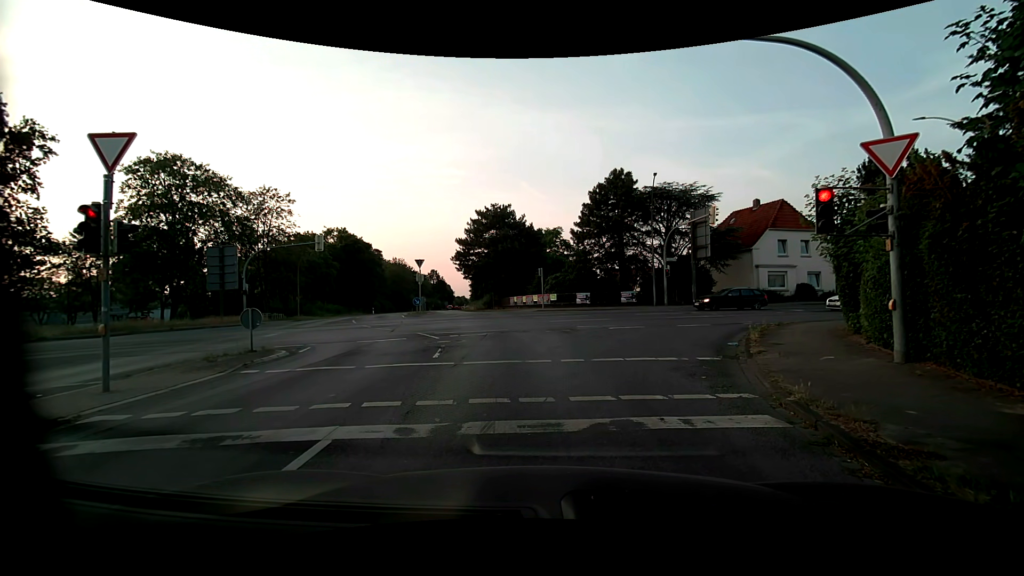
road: primary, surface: asphalt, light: Day
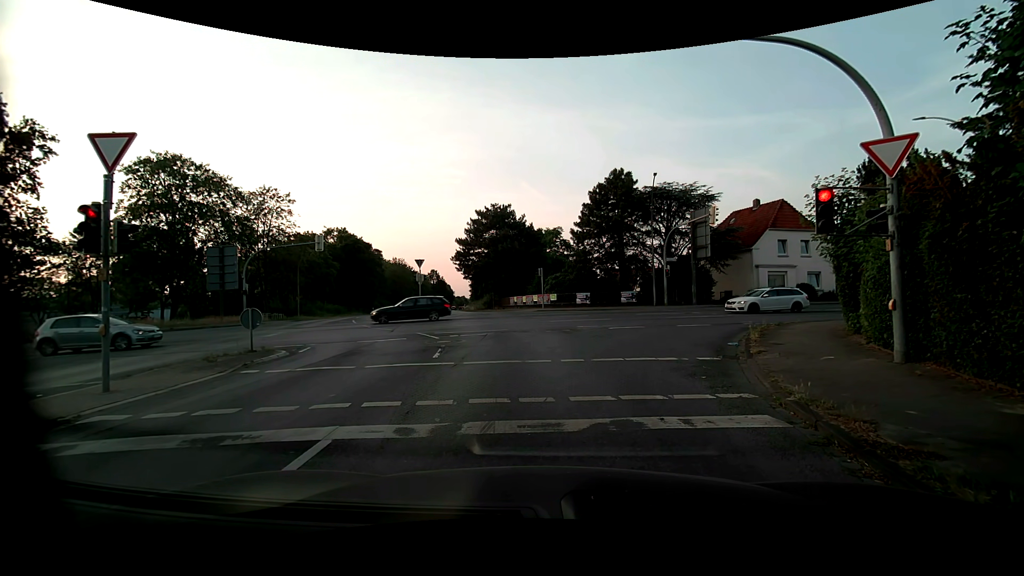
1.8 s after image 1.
(0.0, 0.0) m; 0°
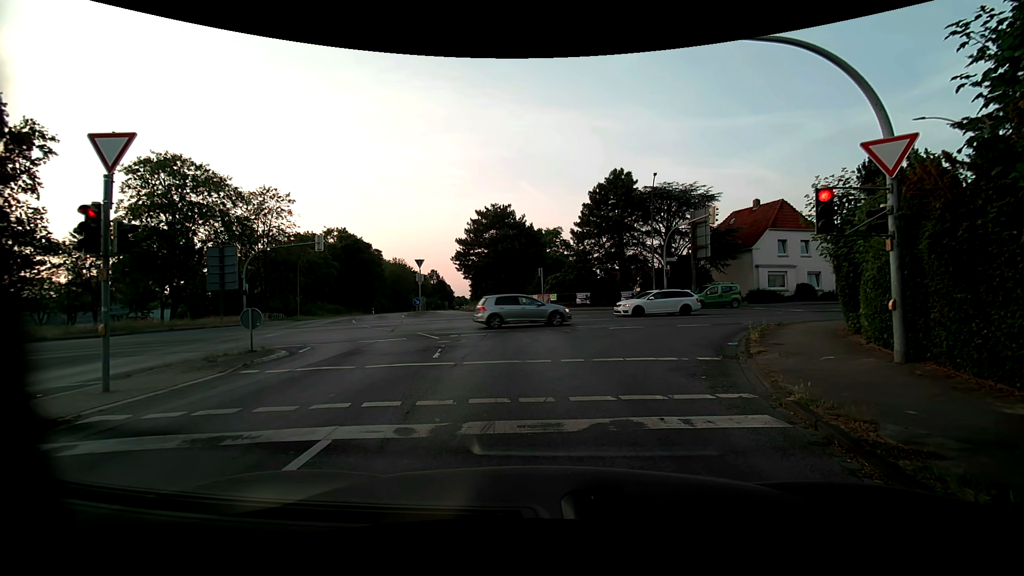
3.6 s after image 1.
(0.0, 0.0) m; 0°
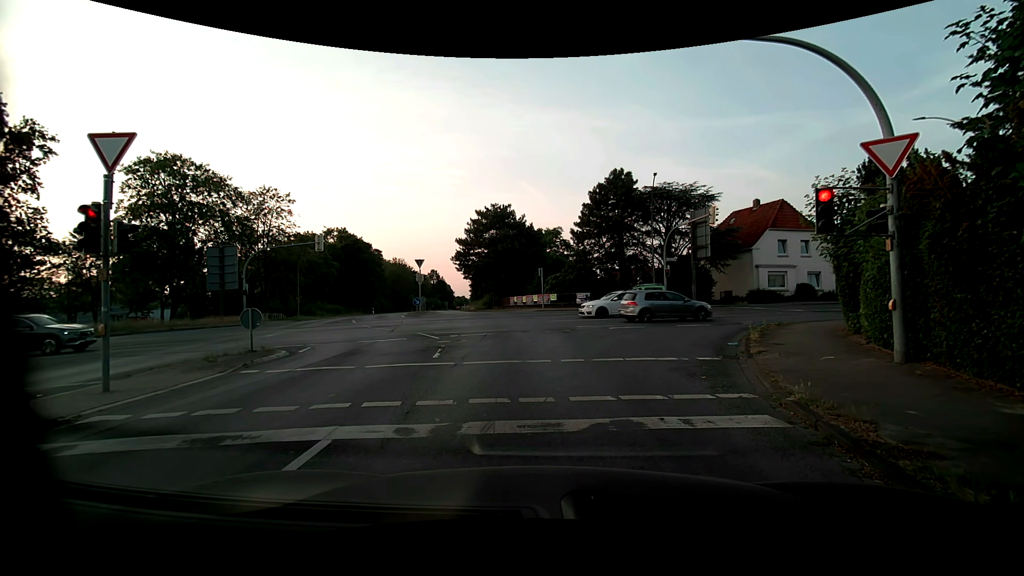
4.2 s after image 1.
(0.0, 0.0) m; 0°
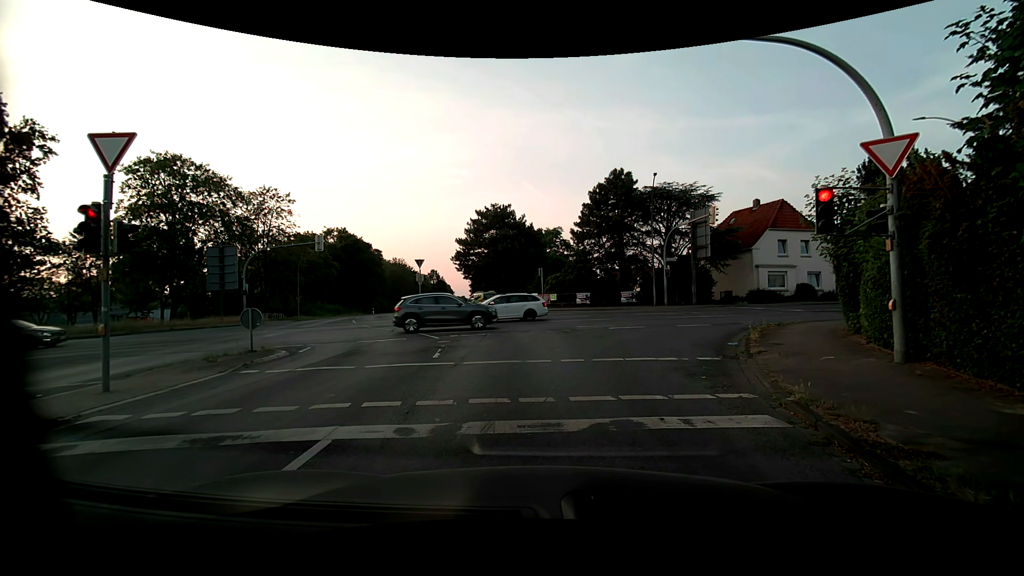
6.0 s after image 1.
(0.0, 0.0) m; 0°
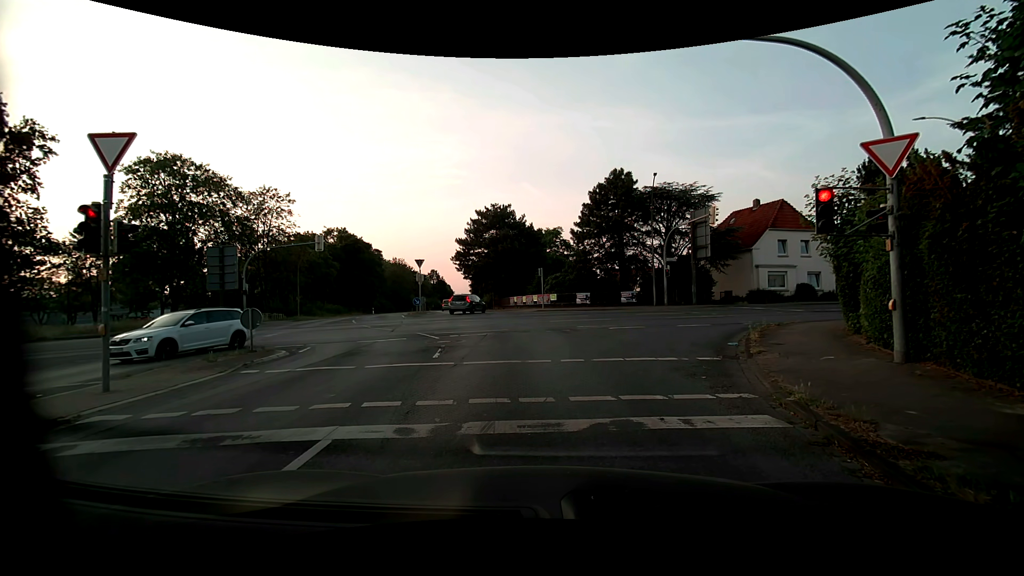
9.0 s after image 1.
(0.0, 0.0) m; 0°
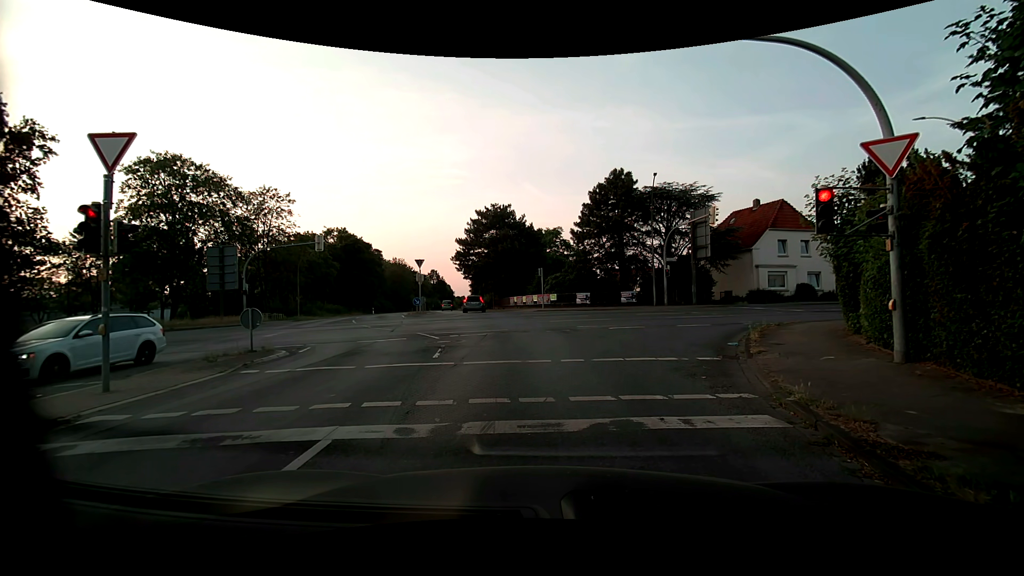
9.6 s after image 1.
(0.0, 0.0) m; 0°
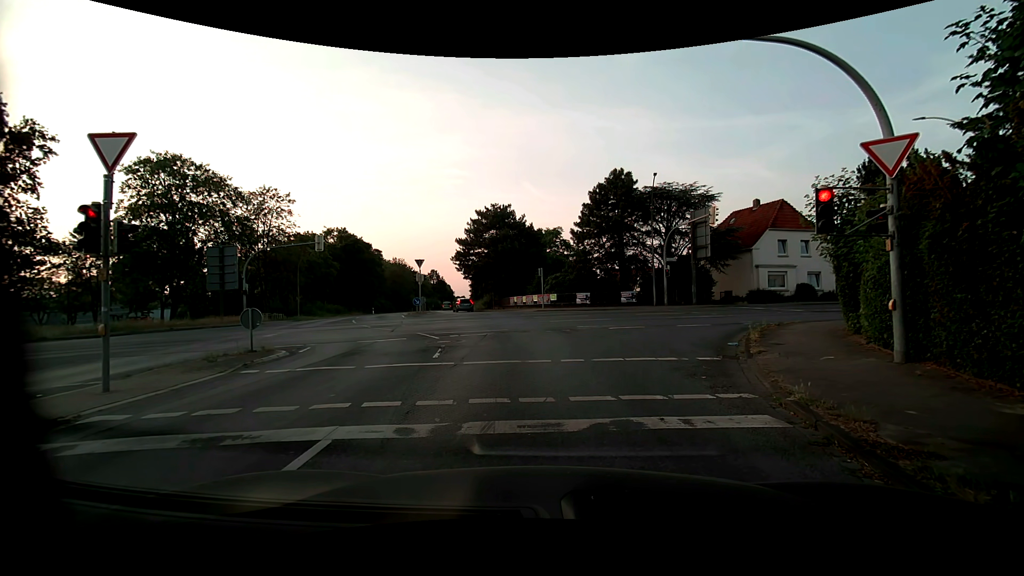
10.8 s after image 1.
(0.0, 0.0) m; 0°
(0, +10) (-1, +20) (-3, +30) (-5, +39) (-8, +49) (-11, +59) (-13, +68) (-16, +78) (-18, +88) (-20, +98) m
